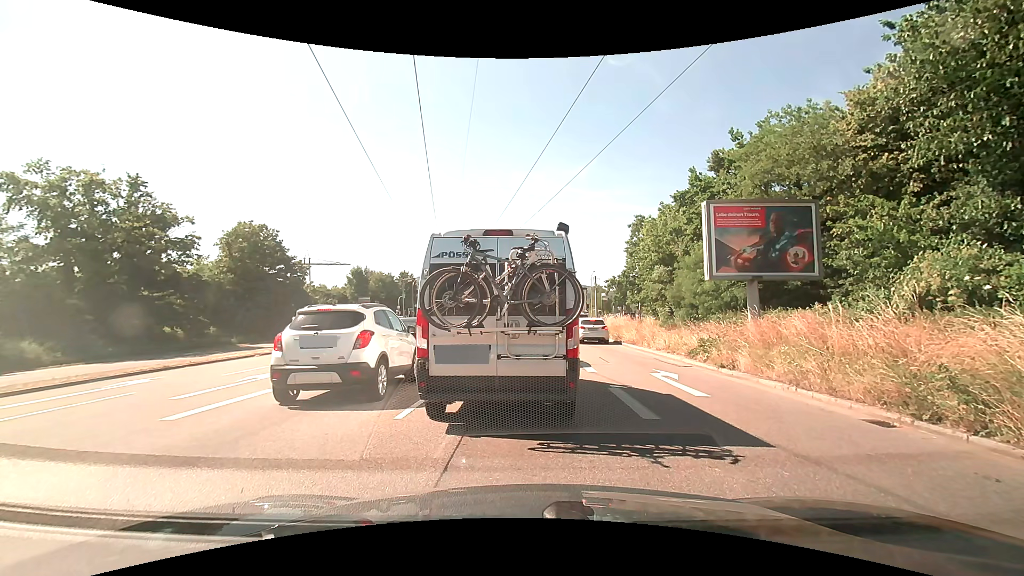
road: primary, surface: asphalt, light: Day
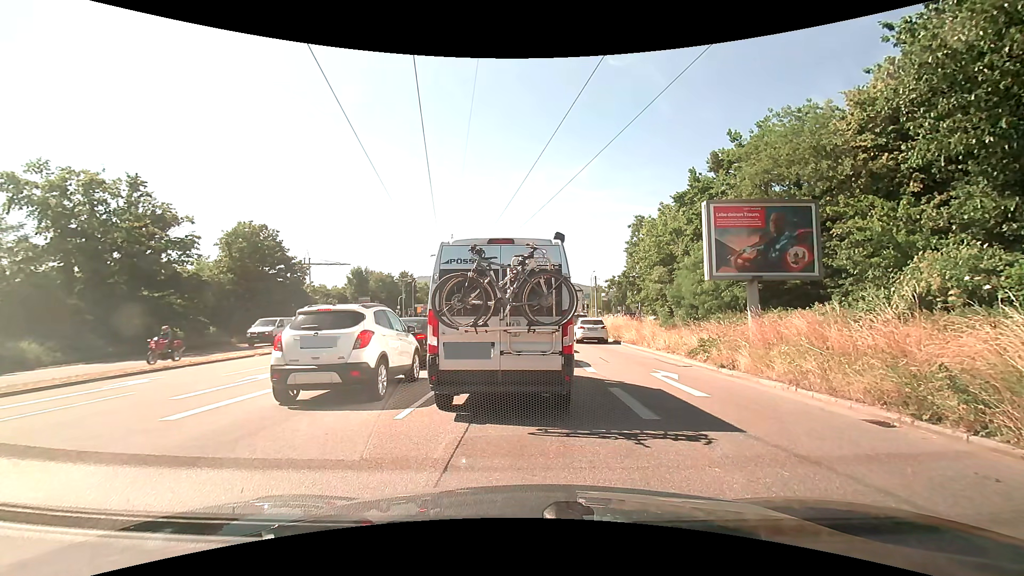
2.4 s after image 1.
(0.0, 0.0) m; 0°
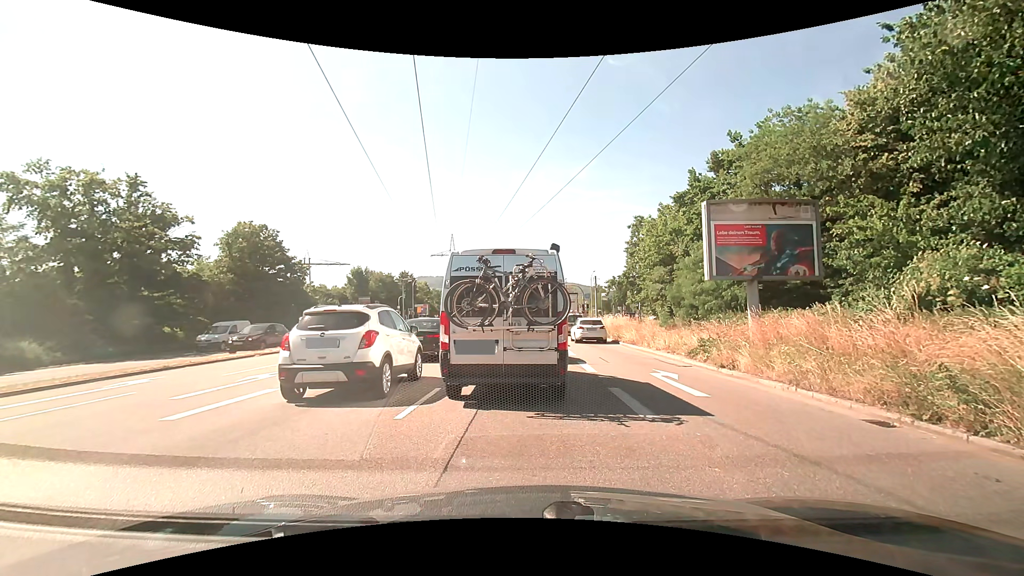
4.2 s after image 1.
(0.0, 0.0) m; 0°
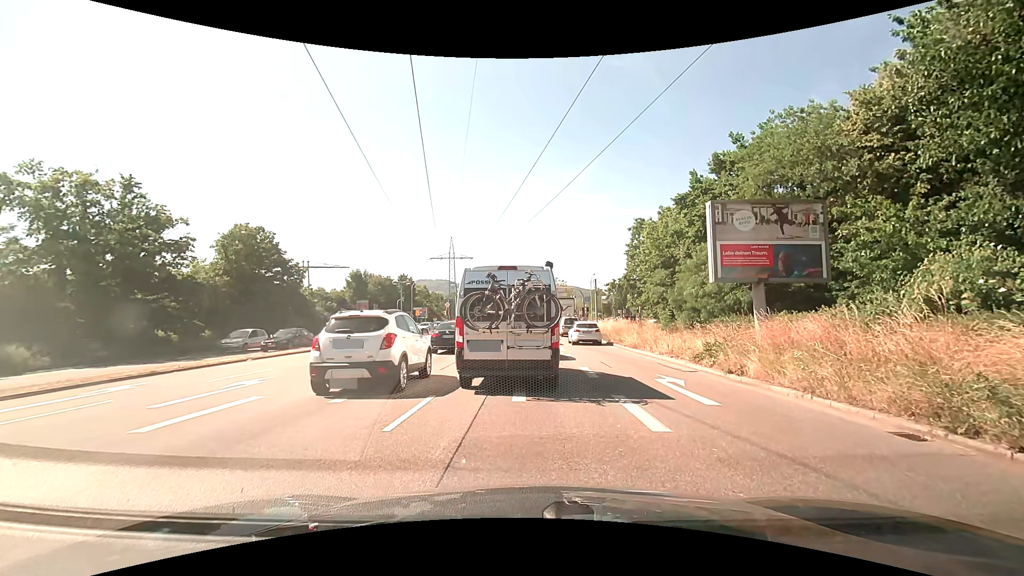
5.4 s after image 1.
(0.0, +0.6) m; 0°
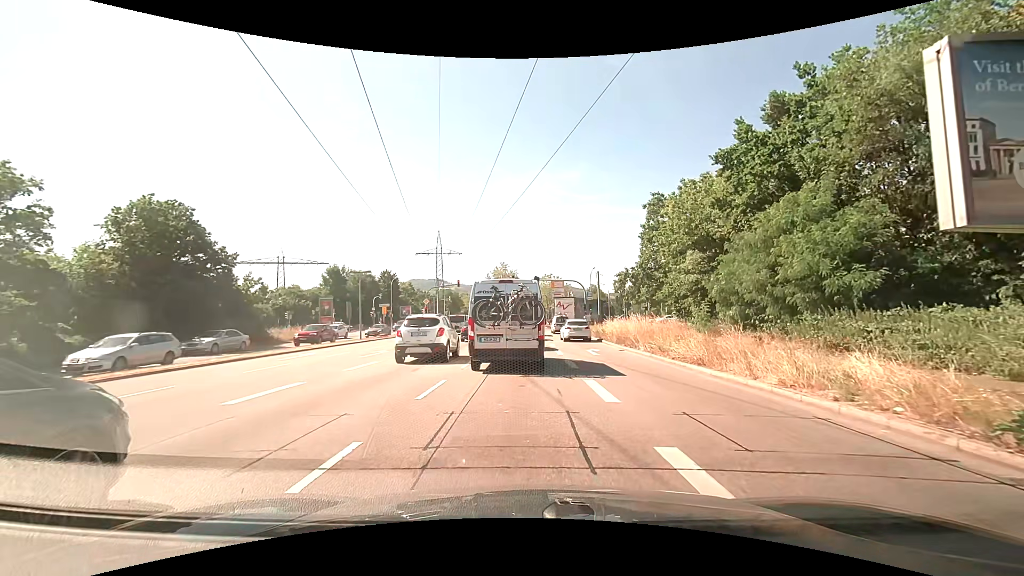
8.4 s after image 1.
(+0.1, +10.5) m; +1°
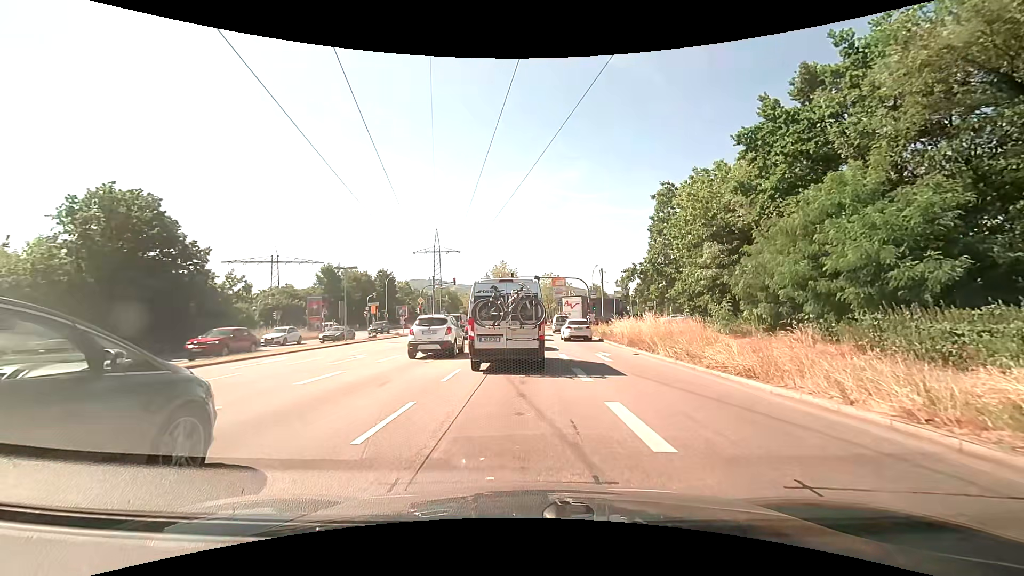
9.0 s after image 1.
(0.0, +3.2) m; 0°
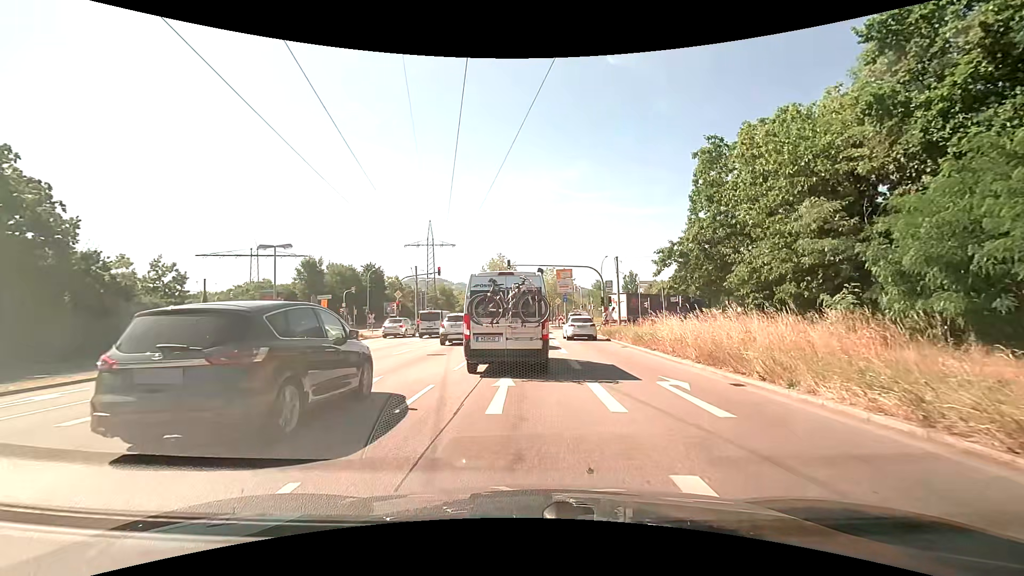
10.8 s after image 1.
(0.0, +10.0) m; 0°
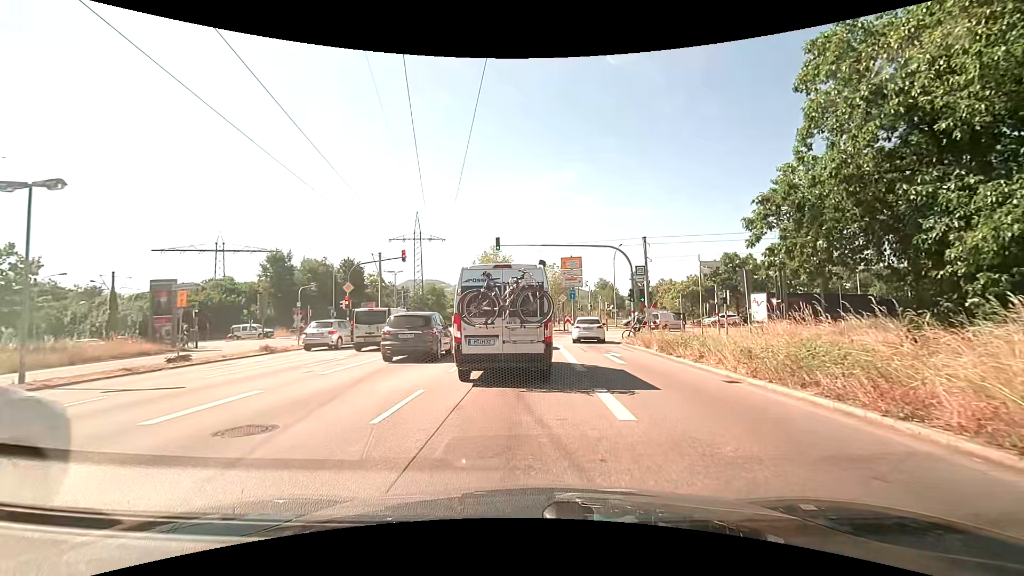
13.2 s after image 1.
(+0.1, +12.7) m; +1°
